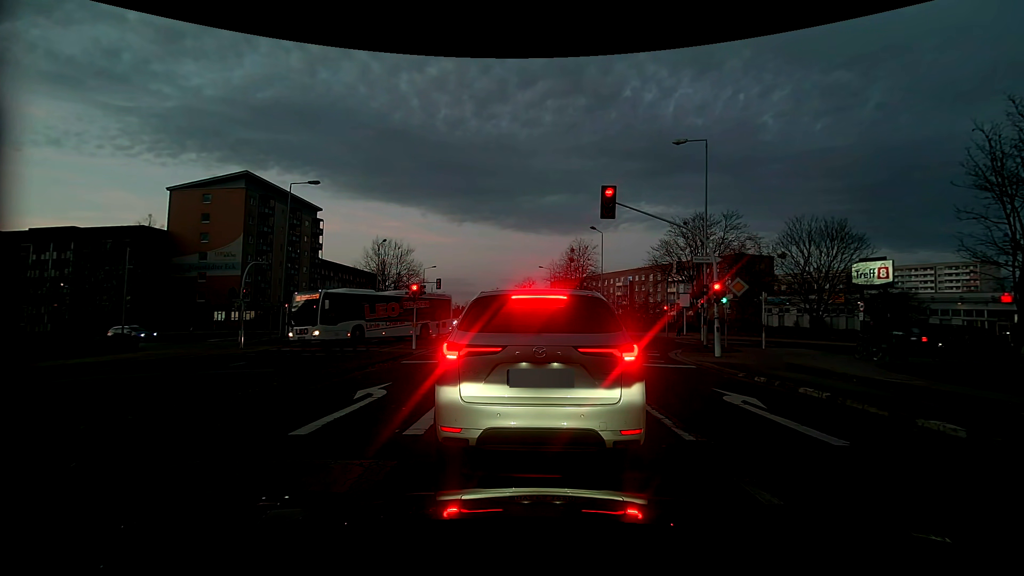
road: tertiary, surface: concrete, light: Dusk
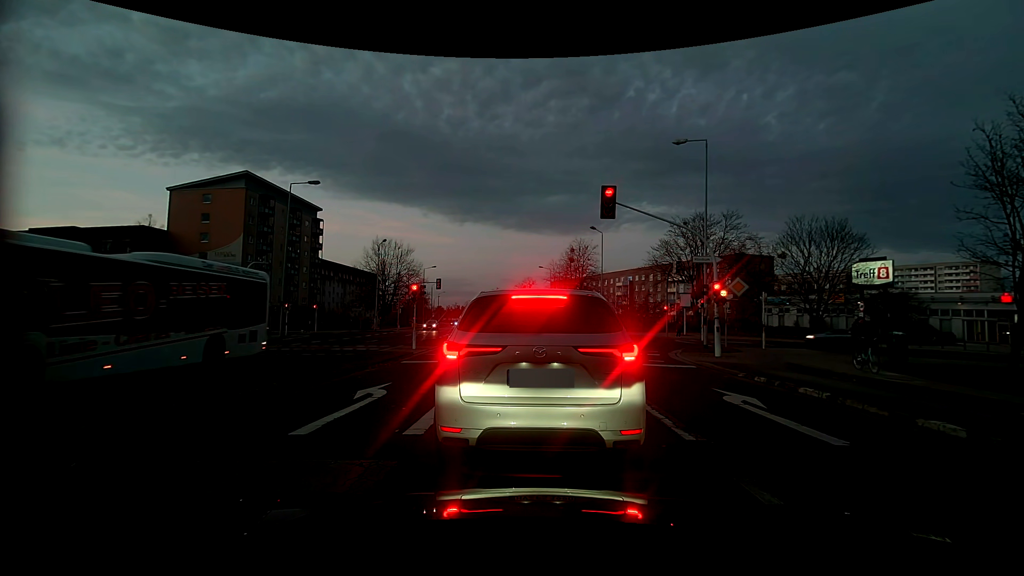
(0.0, 0.0) m; 0°
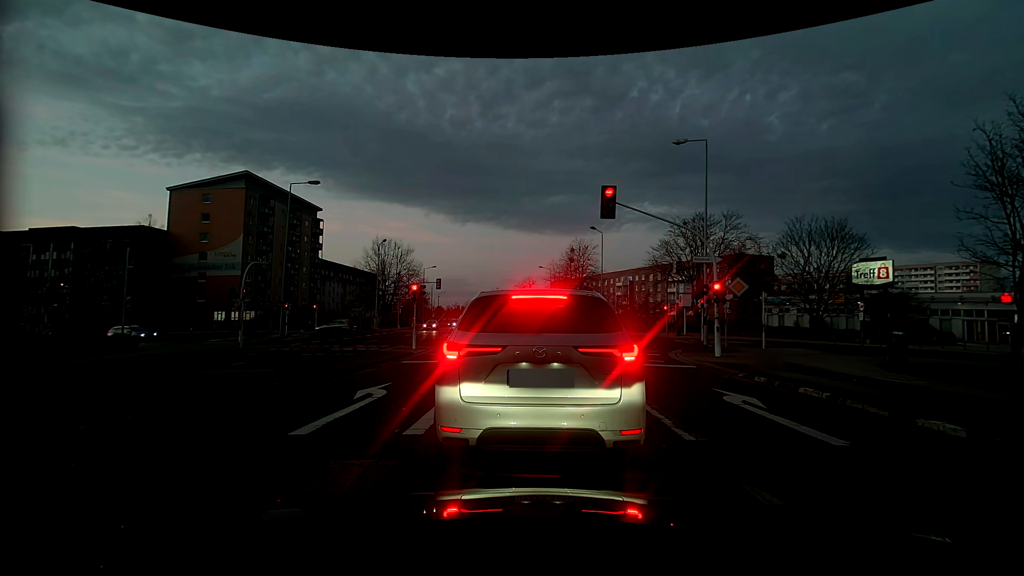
(0.0, 0.0) m; 0°
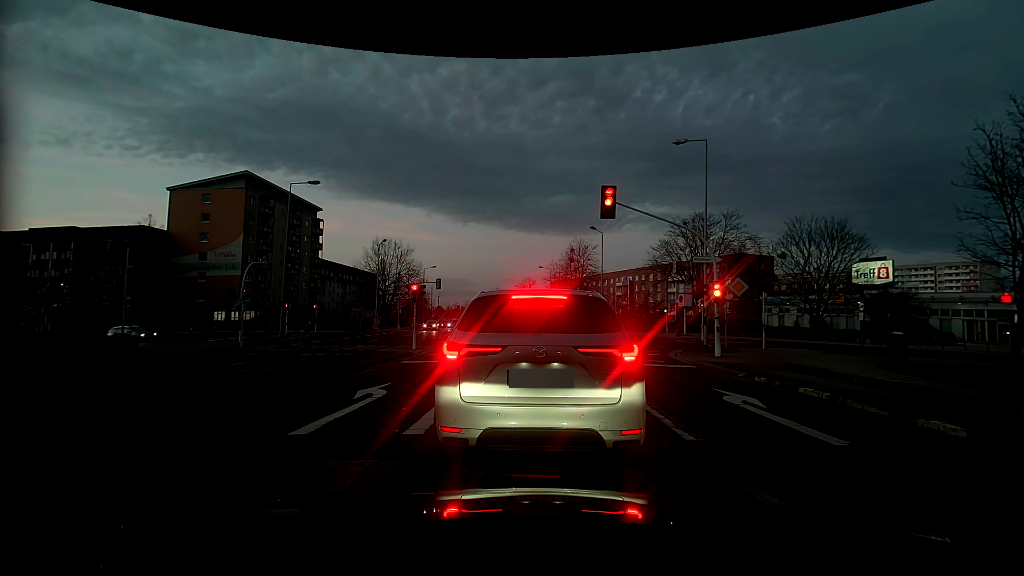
(0.0, 0.0) m; 0°
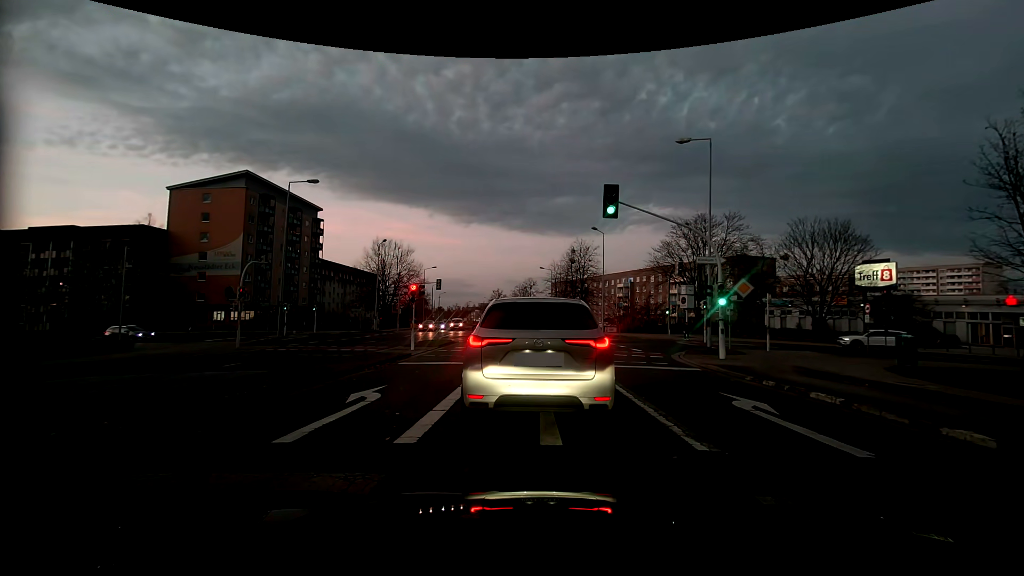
(0.0, +0.4) m; 0°
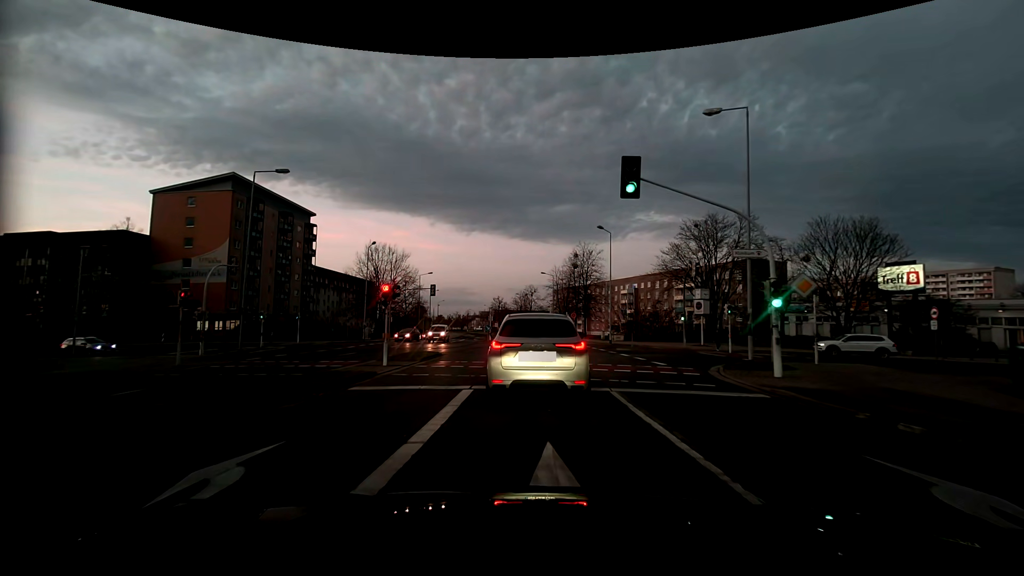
(0.0, +4.8) m; -1°
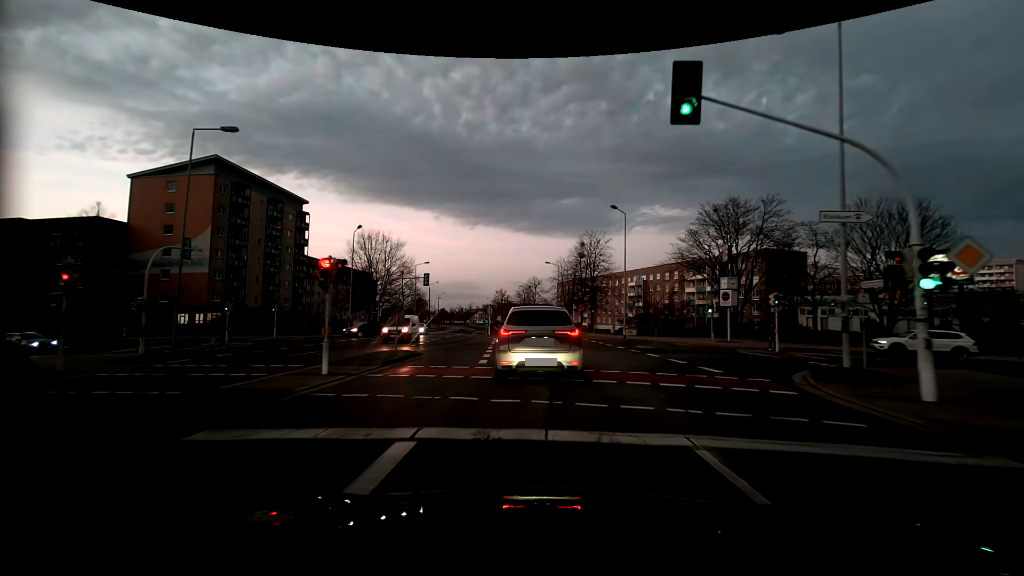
(+0.1, +5.9) m; 0°
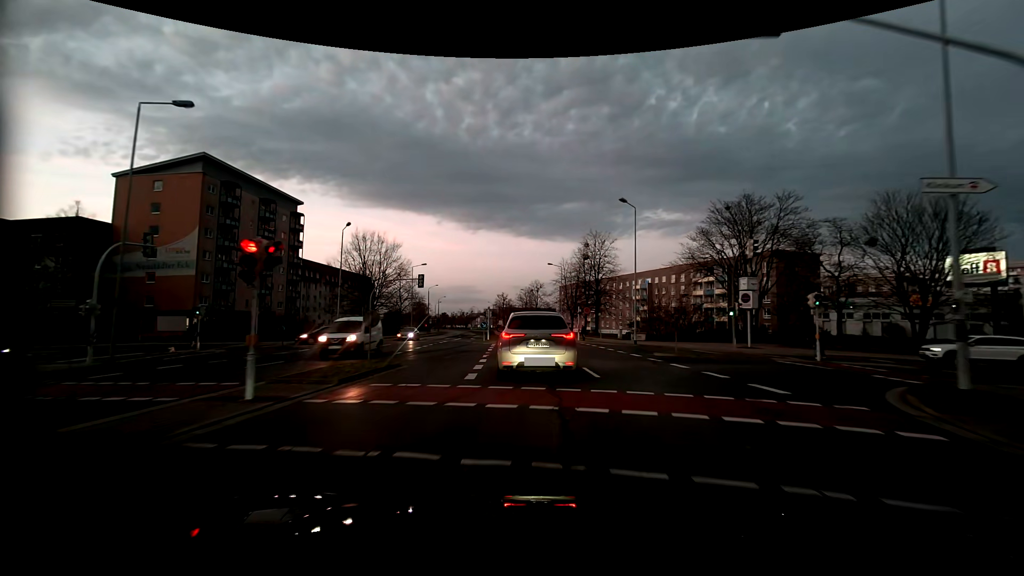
(0.0, +3.7) m; 0°
(0, +10) (-1, +20) (-1, +30) (-1, +40) (-2, +50) (-3, +60) (-3, +70) (-4, +80) (-5, +90) (-5, +100) m
